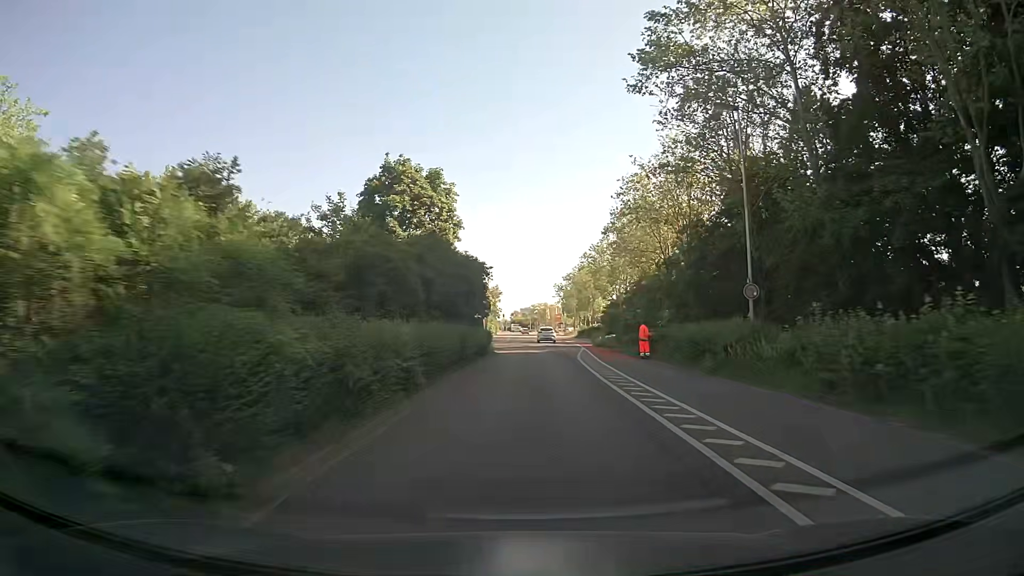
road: secondary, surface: asphalt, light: Day
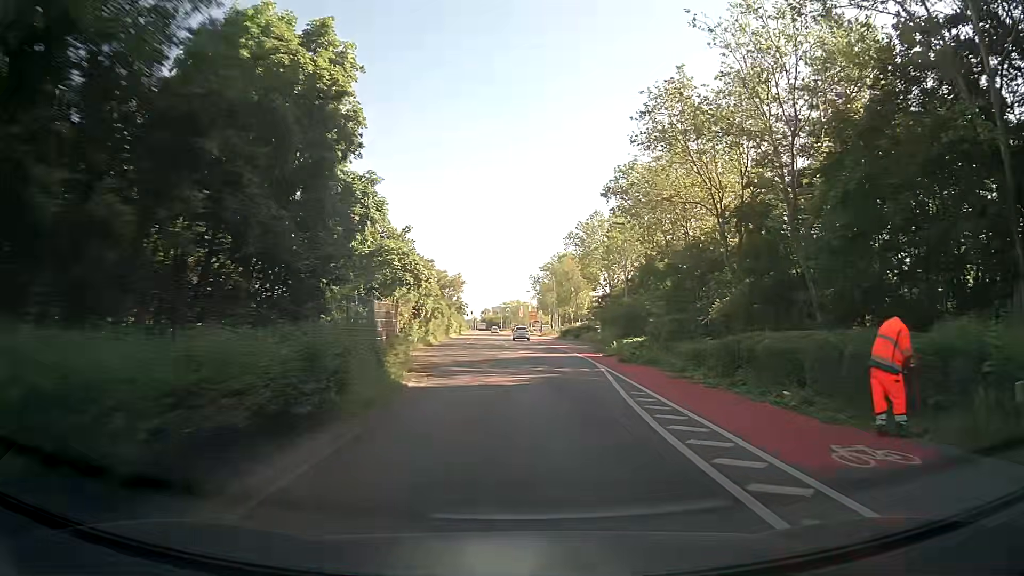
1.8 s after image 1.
(+0.5, +23.1) m; +2°
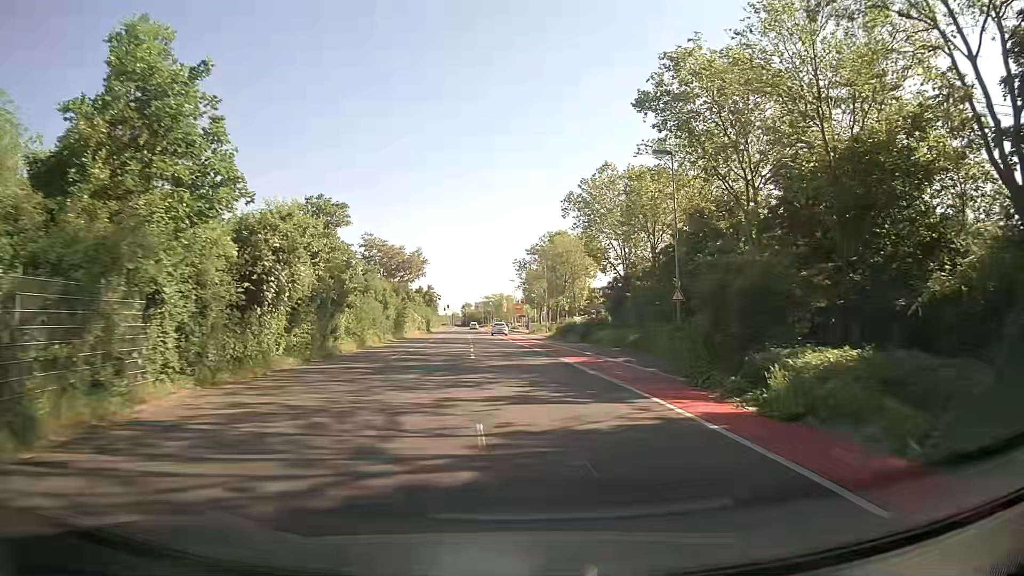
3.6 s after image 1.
(+0.4, +23.7) m; +1°
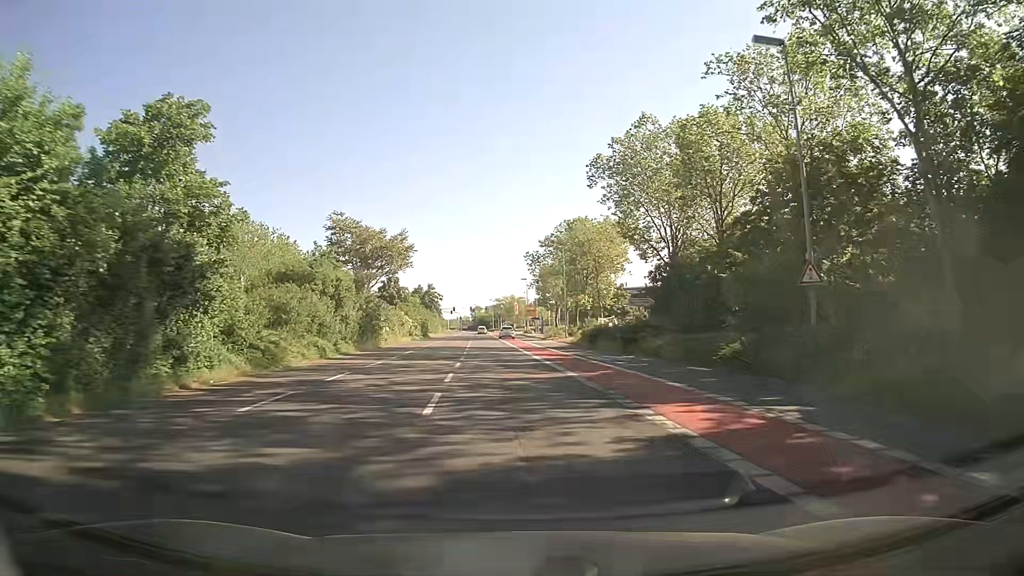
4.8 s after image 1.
(+0.2, +15.4) m; 0°
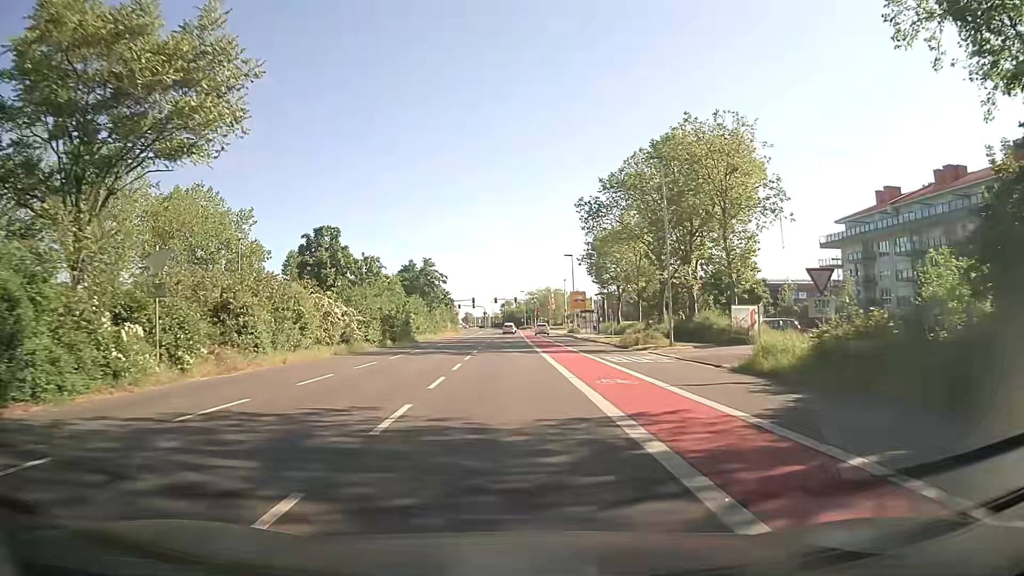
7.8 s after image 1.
(-1.3, +38.0) m; -3°
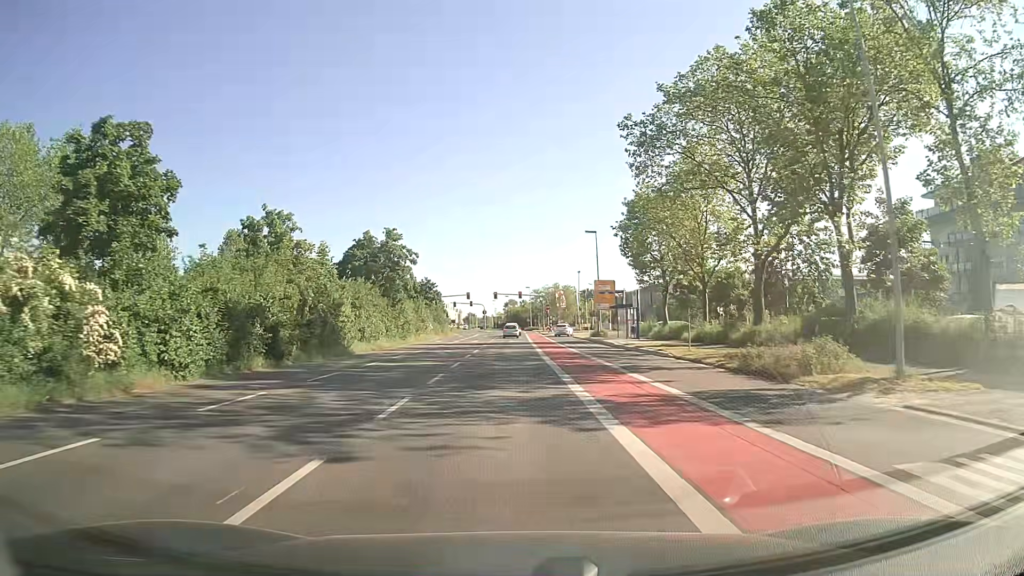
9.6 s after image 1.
(-0.2, +22.8) m; -1°
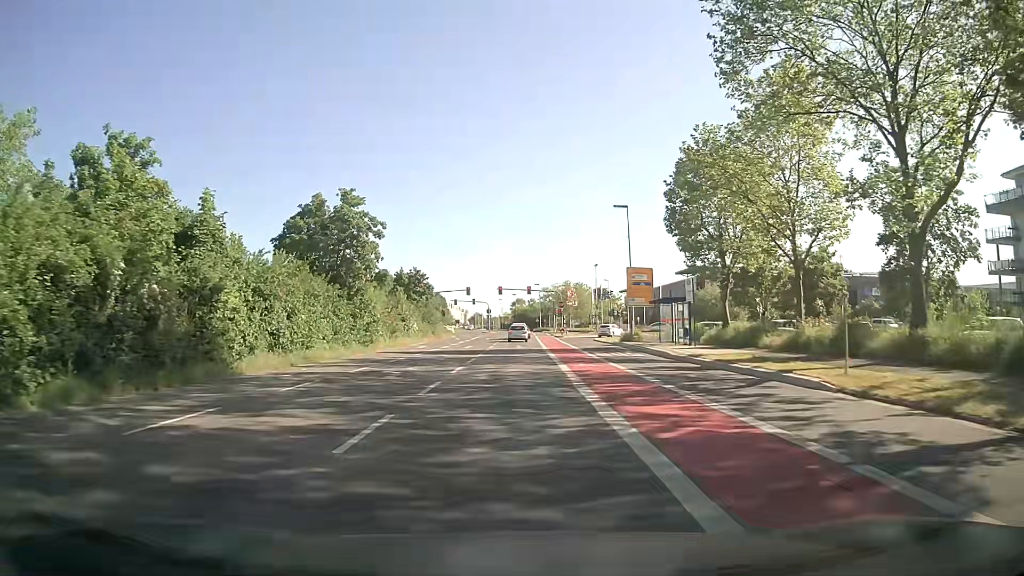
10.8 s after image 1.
(-0.1, +14.5) m; 0°
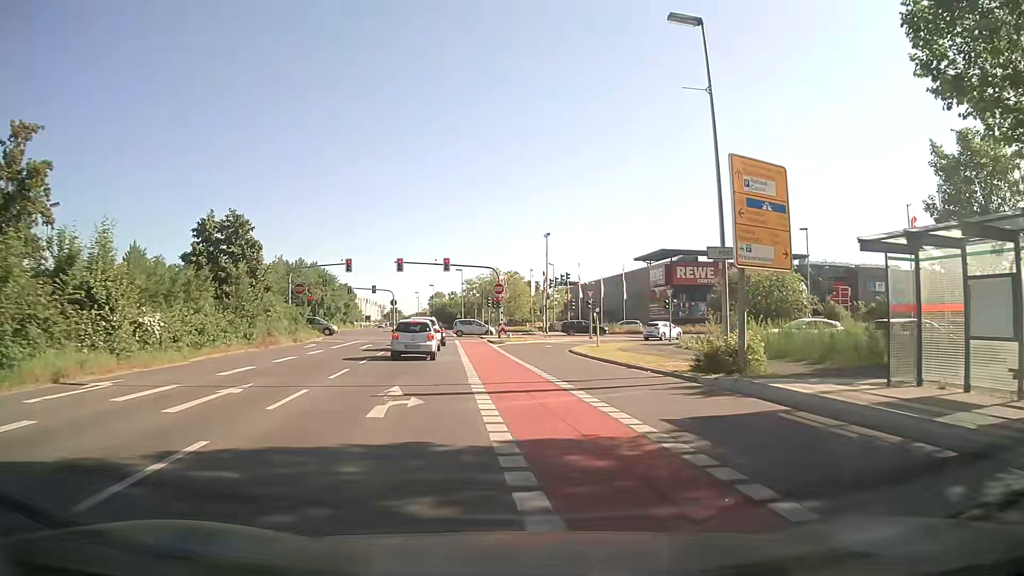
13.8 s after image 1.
(+0.6, +32.5) m; +6°
(0, +10) (+1, +20) (+1, +30) (+1, +40) (+5, +49) (+11, +57) (+19, +63) (+29, +66) (+39, +67) (+49, +68) m
